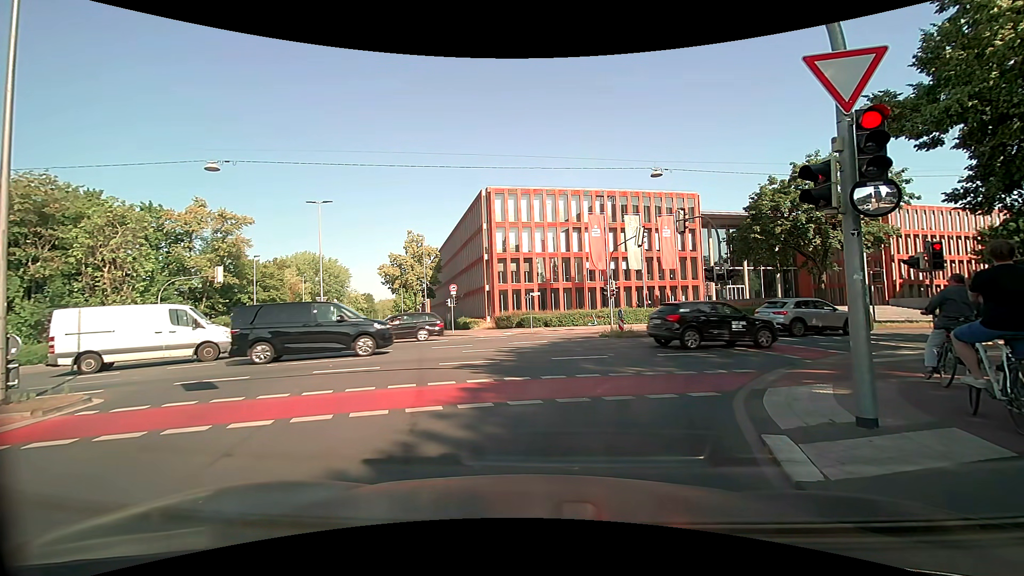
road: secondary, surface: asphalt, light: Day
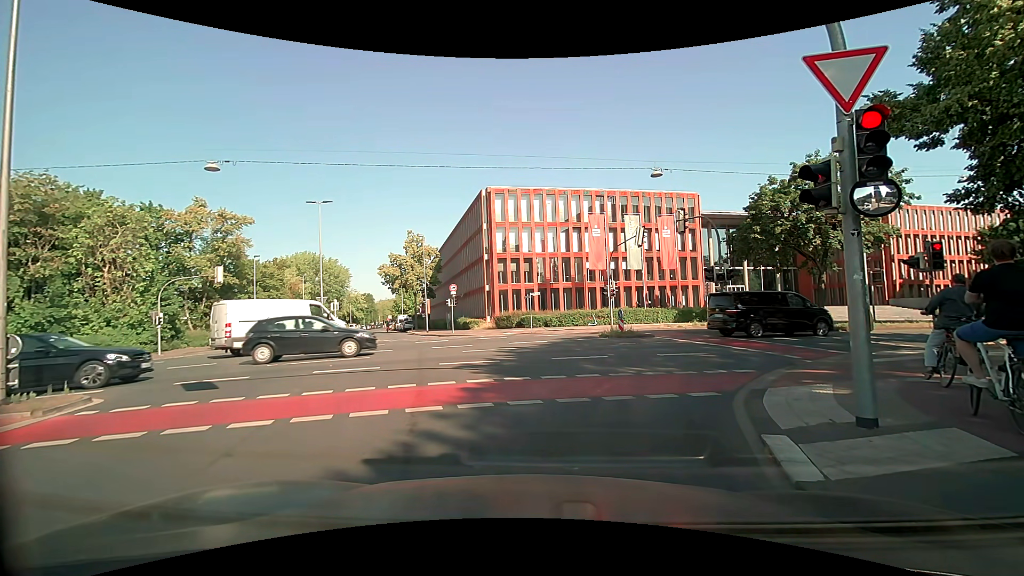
(0.0, 0.0) m; 0°
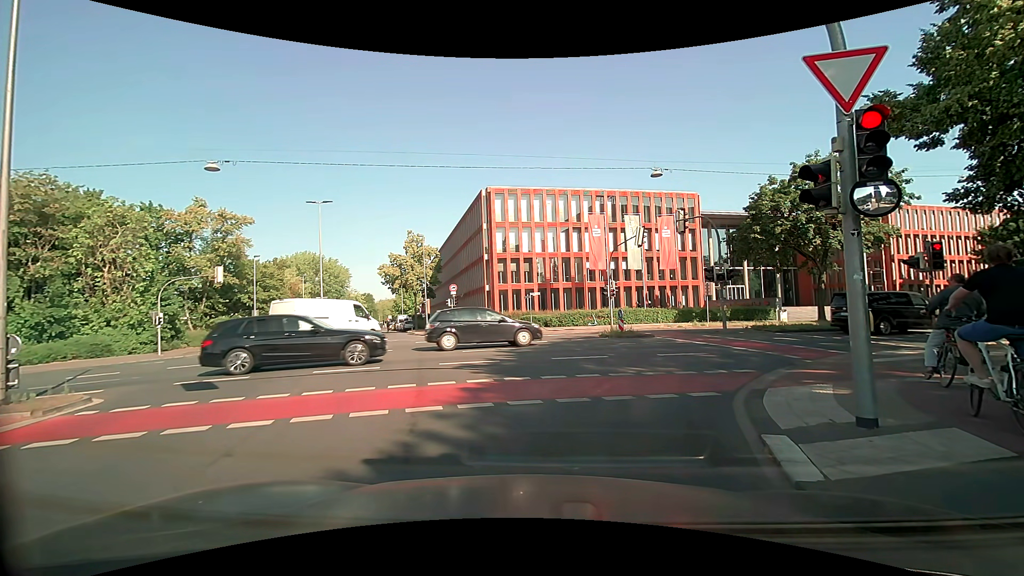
(0.0, 0.0) m; 0°
(-1, +10) (-4, +20) (-7, +29) (-10, +38) (-14, +48) (-17, +57) (-21, +67) (-25, +76) (-28, +85) (-32, +94) m
